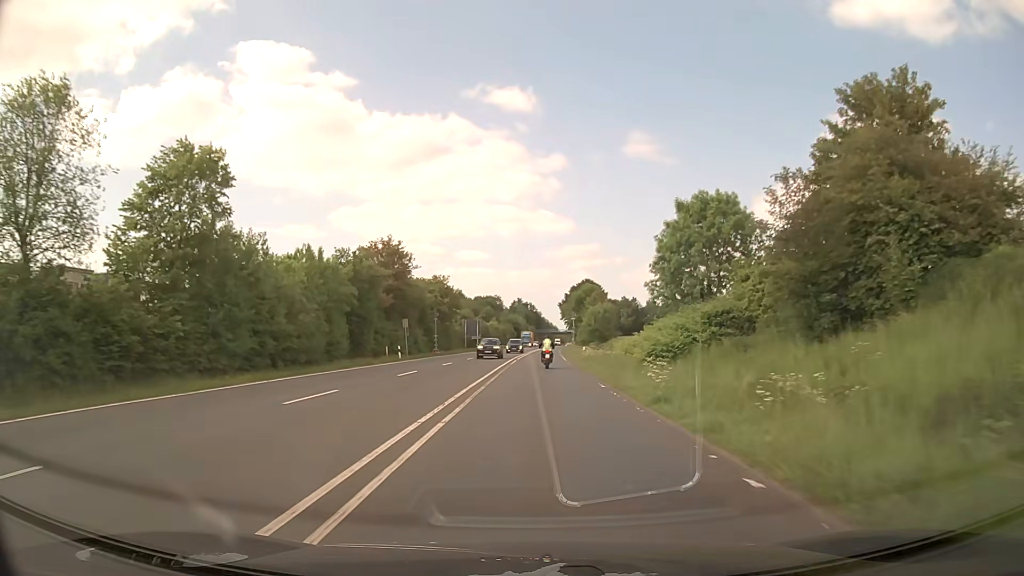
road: primary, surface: asphalt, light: Day
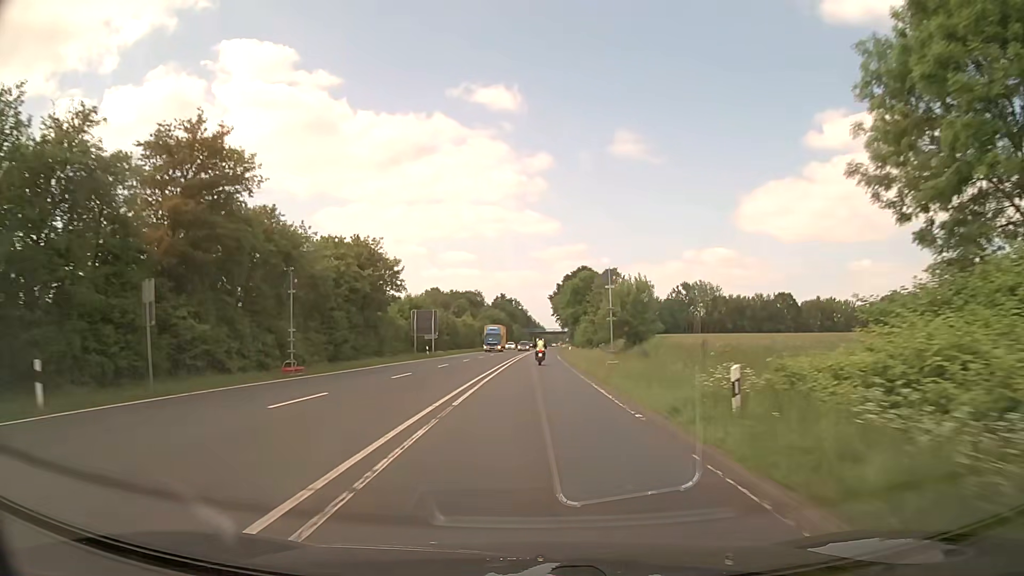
(+0.5, +37.0) m; +1°
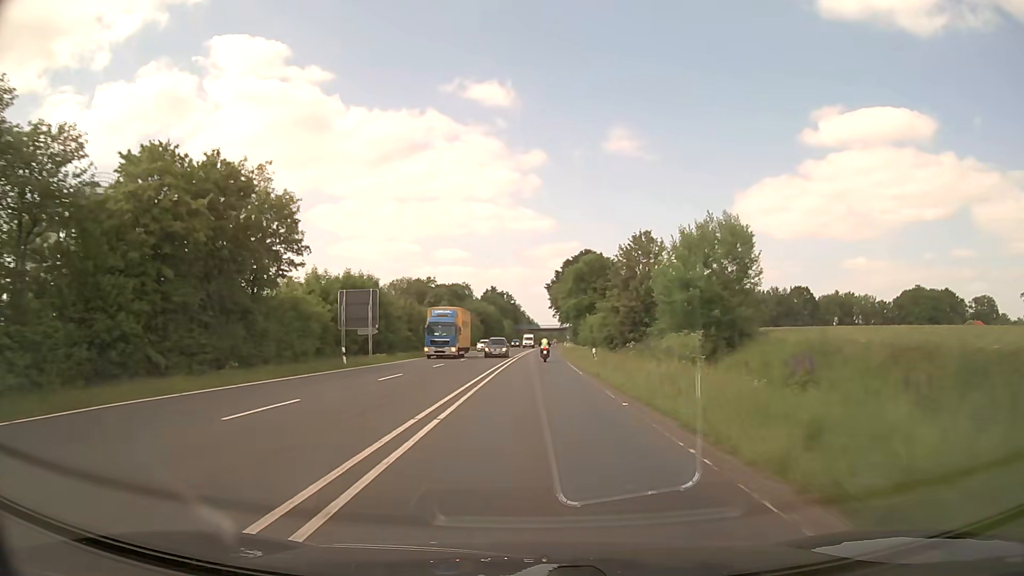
(0.0, +26.6) m; 0°
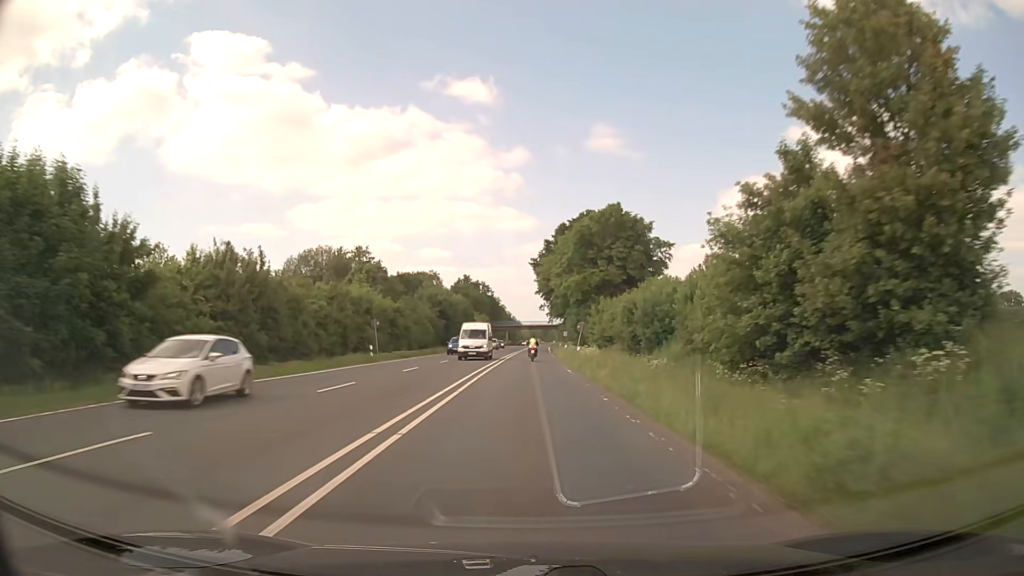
(+0.7, +42.1) m; +2°
(0, +10) (0, +20) (0, +30) (0, +40) (0, +50) (0, +60) (+1, +70) (+1, +80) (+1, +90) (+1, +100) m
